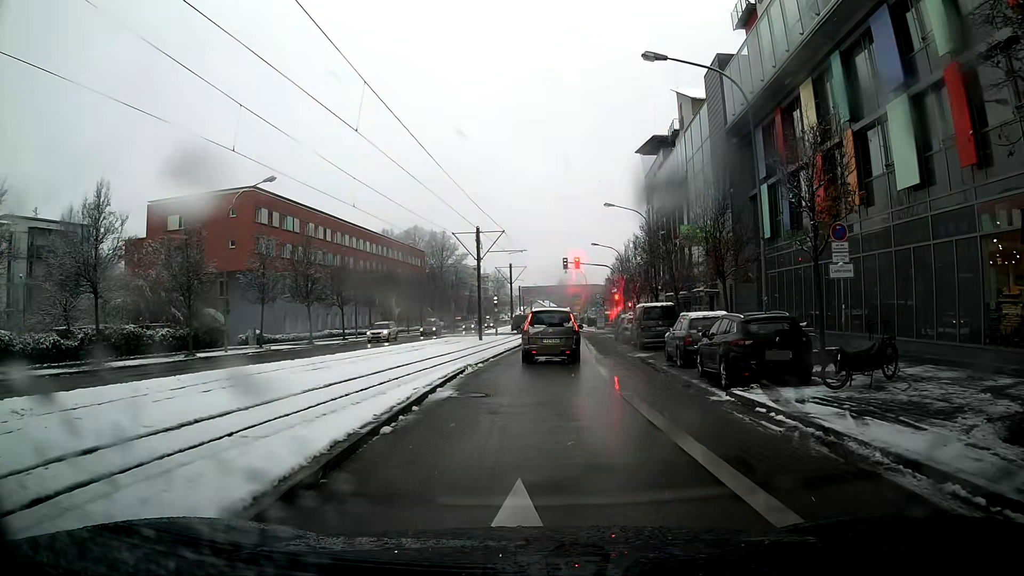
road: secondary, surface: asphalt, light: Day
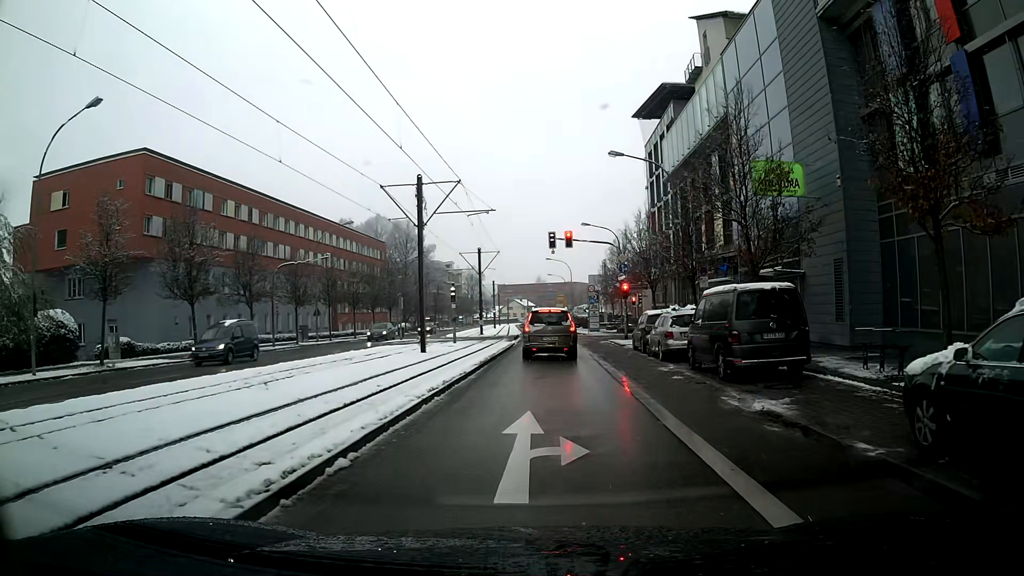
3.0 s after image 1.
(+0.2, +15.8) m; +2°
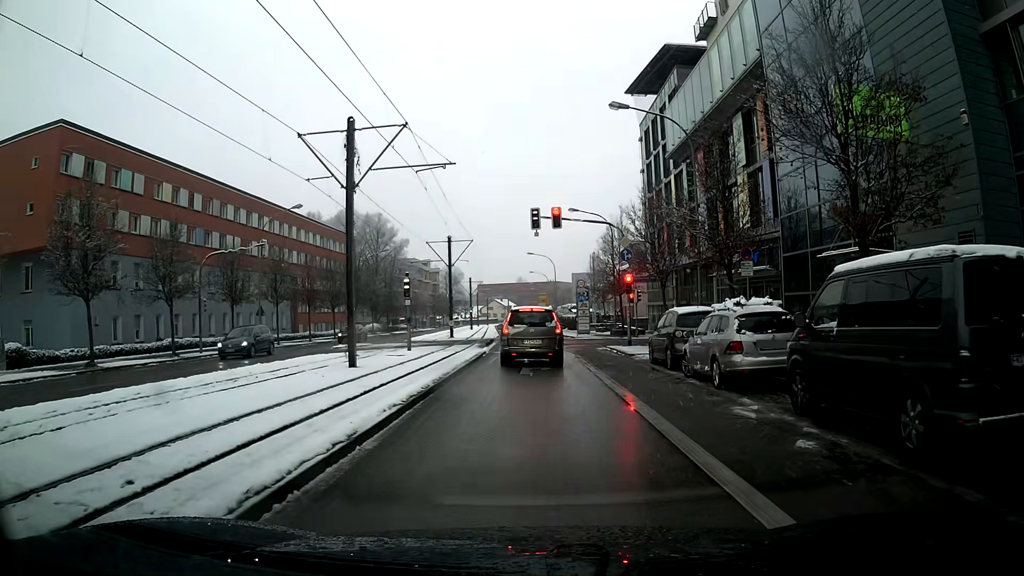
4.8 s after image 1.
(0.0, +8.4) m; +1°
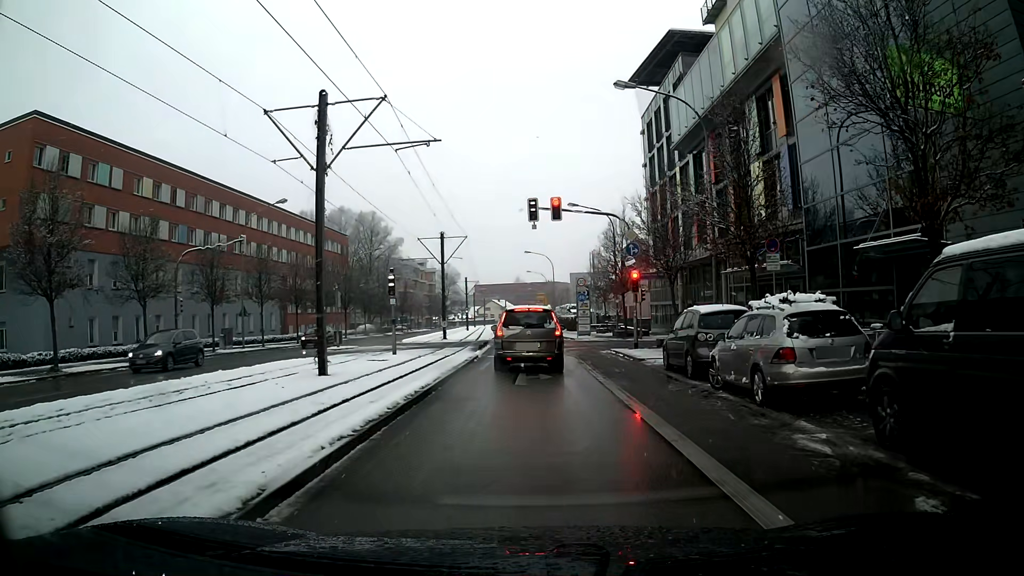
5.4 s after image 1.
(0.0, +2.6) m; +1°
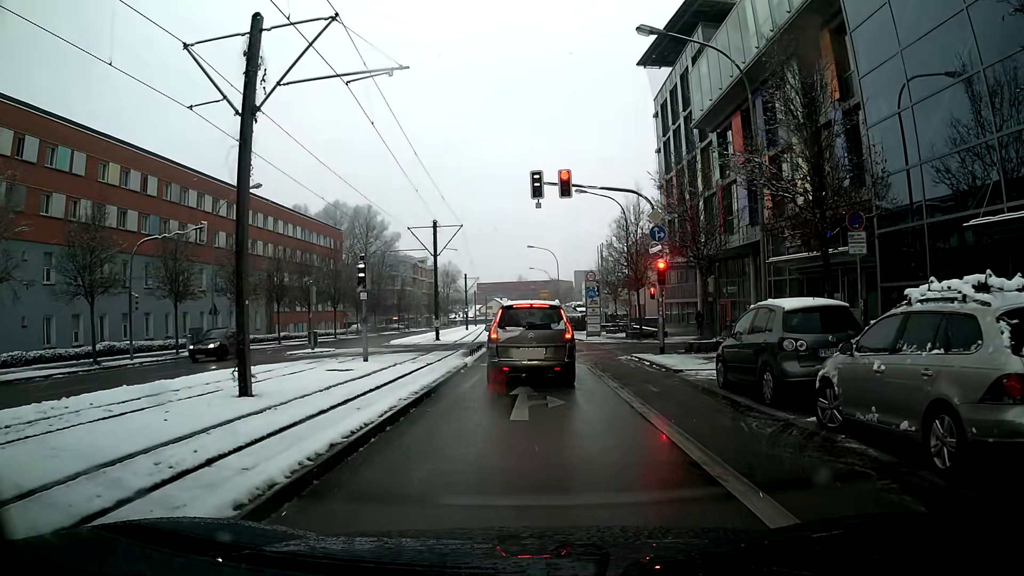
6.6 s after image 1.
(0.0, +5.0) m; 0°
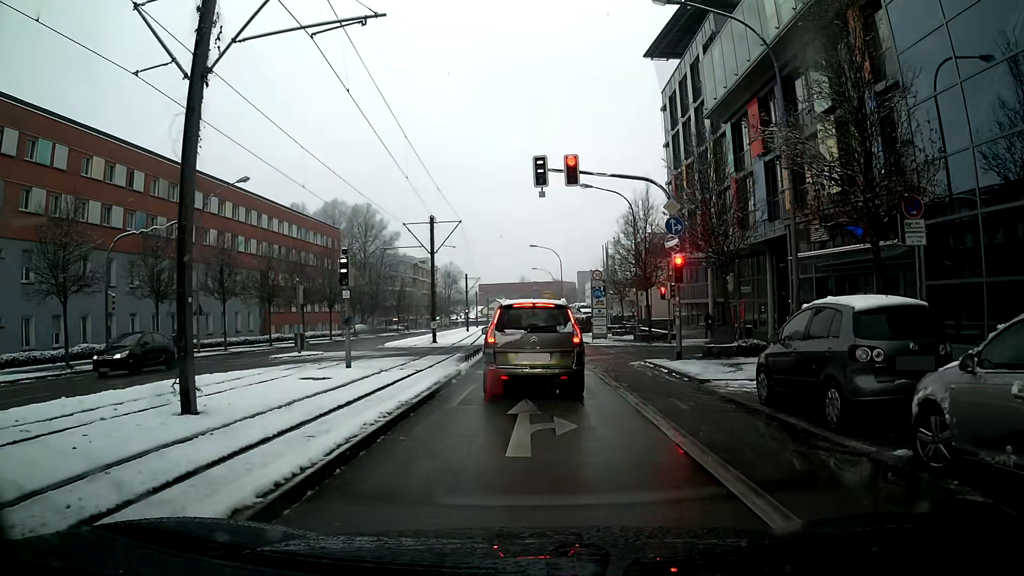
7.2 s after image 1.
(0.0, +2.3) m; 0°
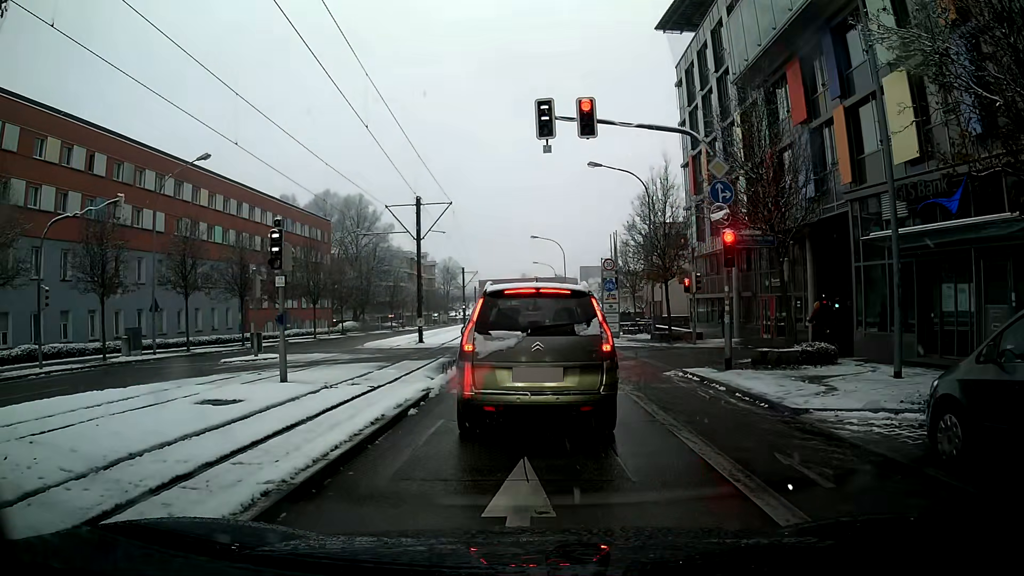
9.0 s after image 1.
(0.0, +5.0) m; -1°
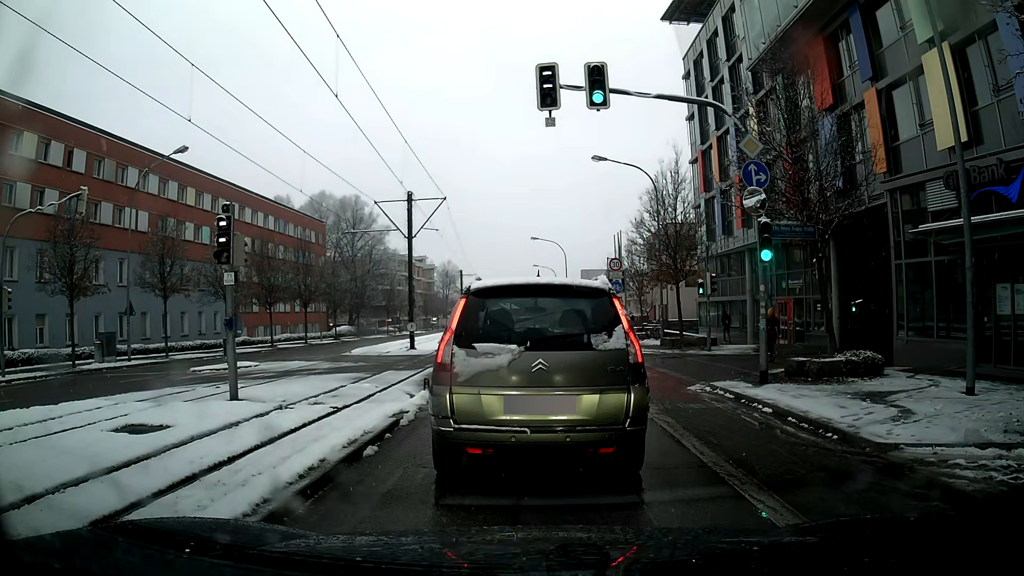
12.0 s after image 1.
(0.0, +2.3) m; 0°
